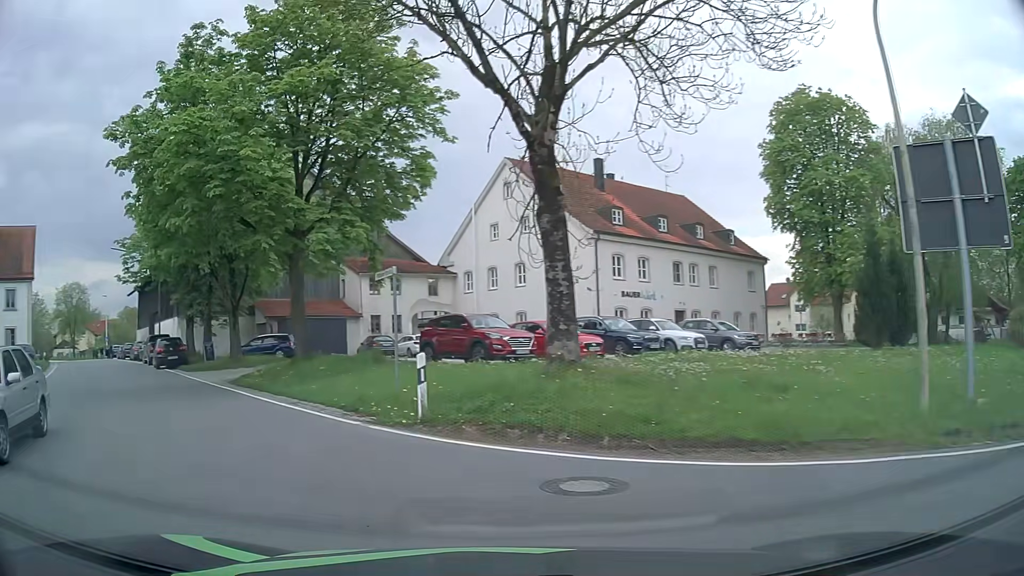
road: secondary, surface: asphalt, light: Day
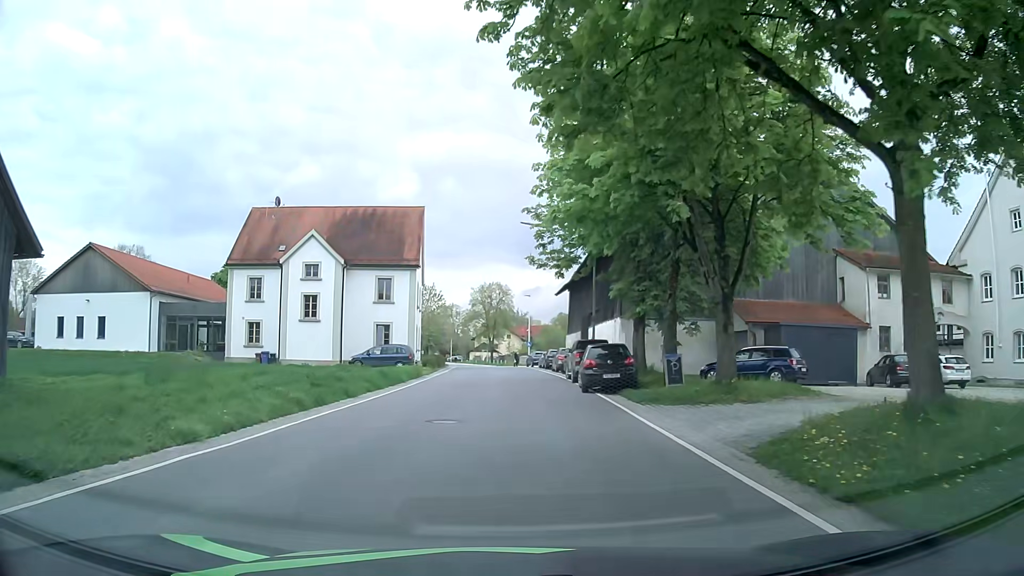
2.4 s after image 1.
(-5.2, +11.8) m; -38°
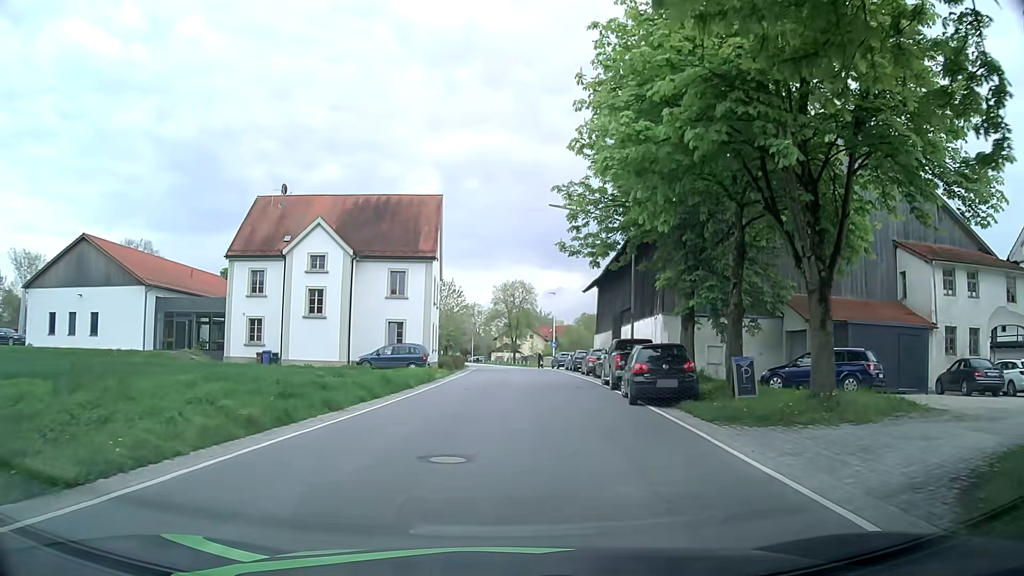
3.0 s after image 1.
(-0.1, +4.4) m; -3°
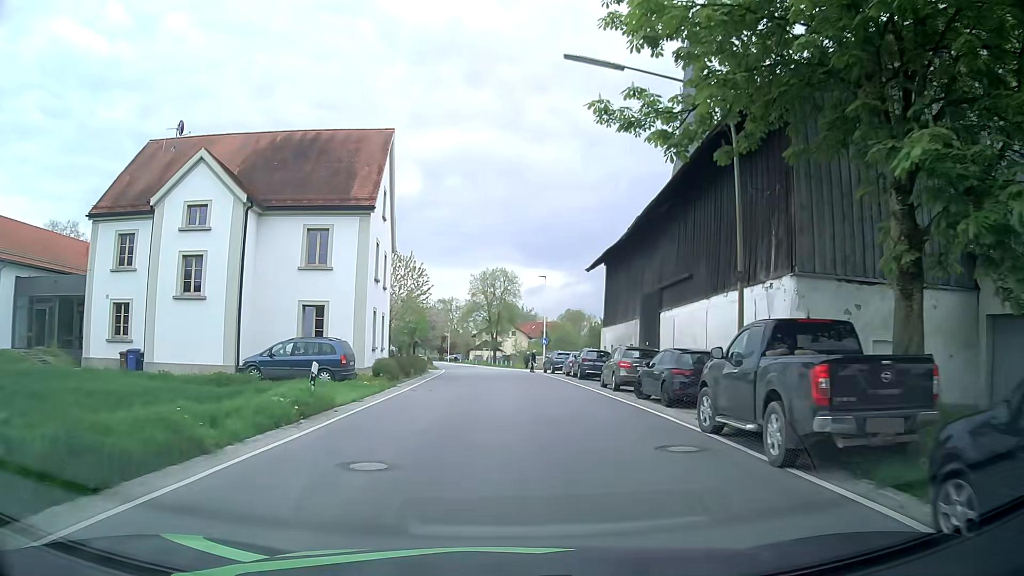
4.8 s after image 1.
(+0.5, +15.8) m; +3°
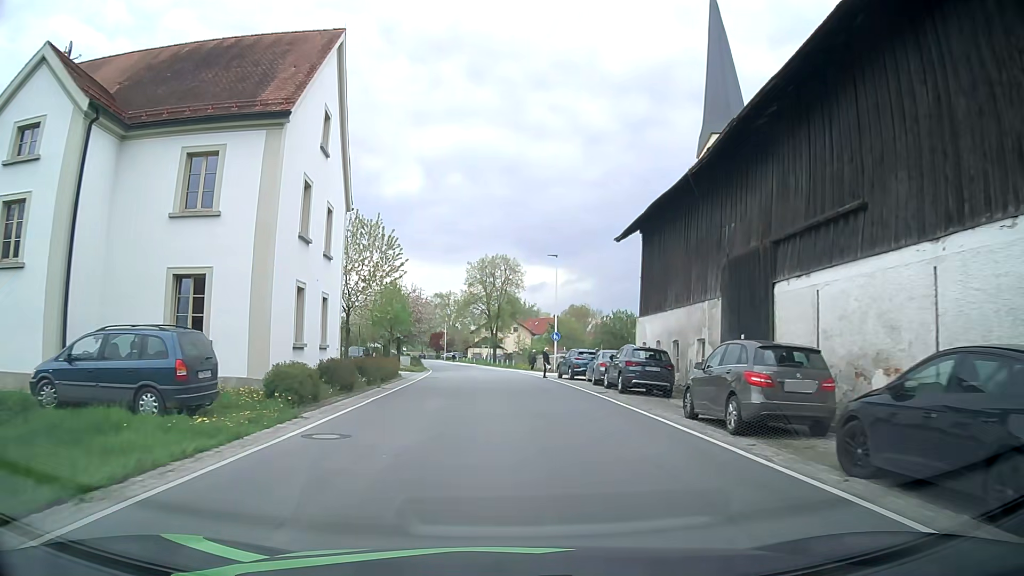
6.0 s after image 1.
(0.0, +12.2) m; 0°
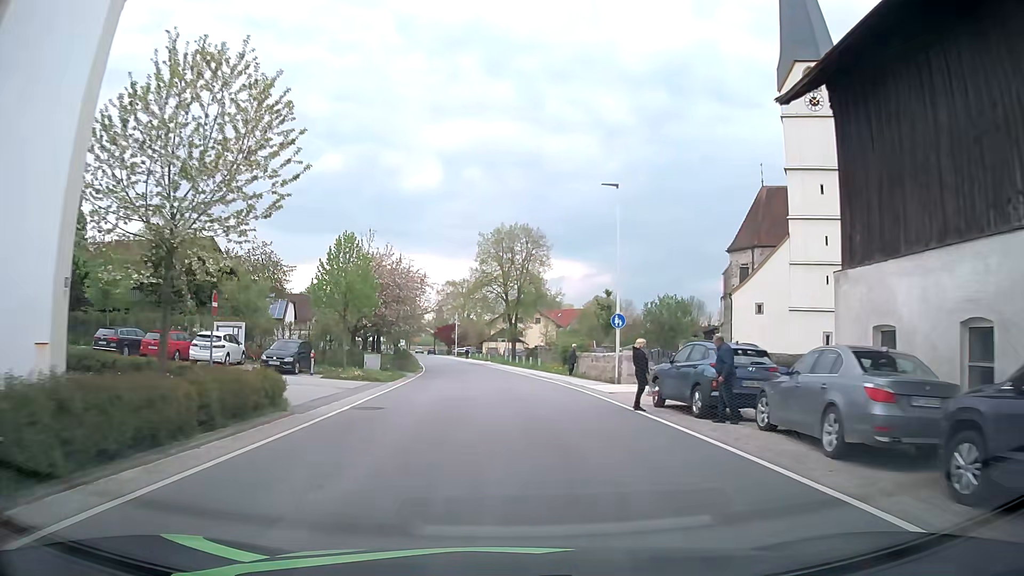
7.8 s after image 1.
(-0.3, +19.8) m; -1°
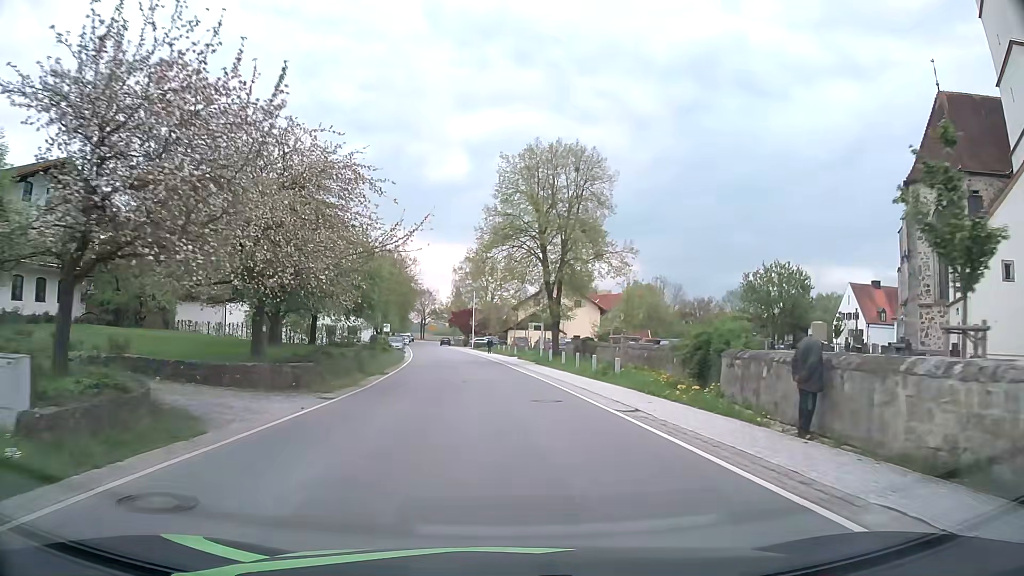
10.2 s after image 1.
(-0.9, +27.7) m; -3°
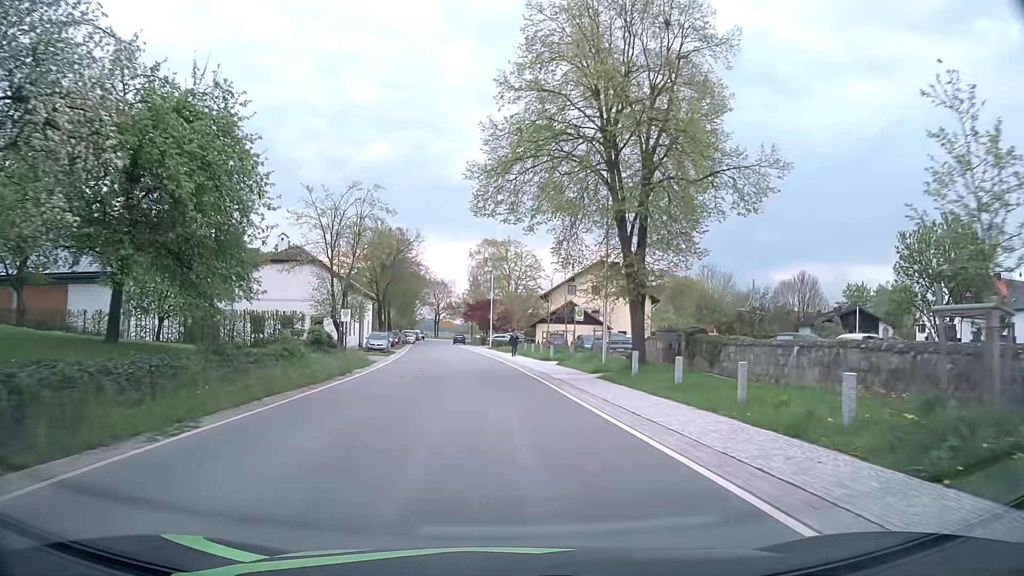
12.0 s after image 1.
(-0.2, +21.7) m; -2°
(0, +10) (0, +20) (-1, +30) (-2, +40) (-3, +50) (-4, +60) (-5, +70) (-6, +80) (-7, +90) (-9, +99) m
